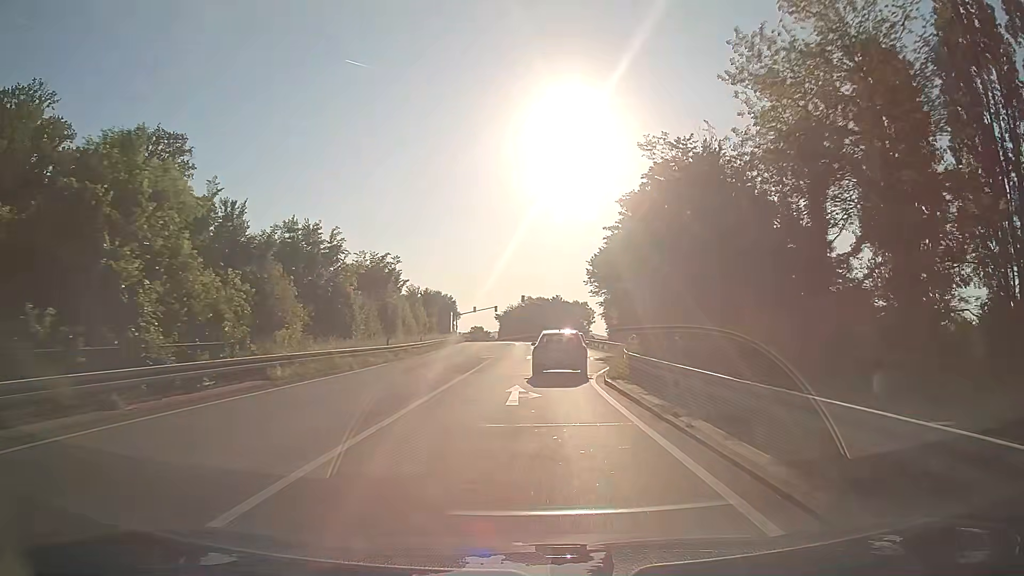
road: primary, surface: asphalt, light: Day
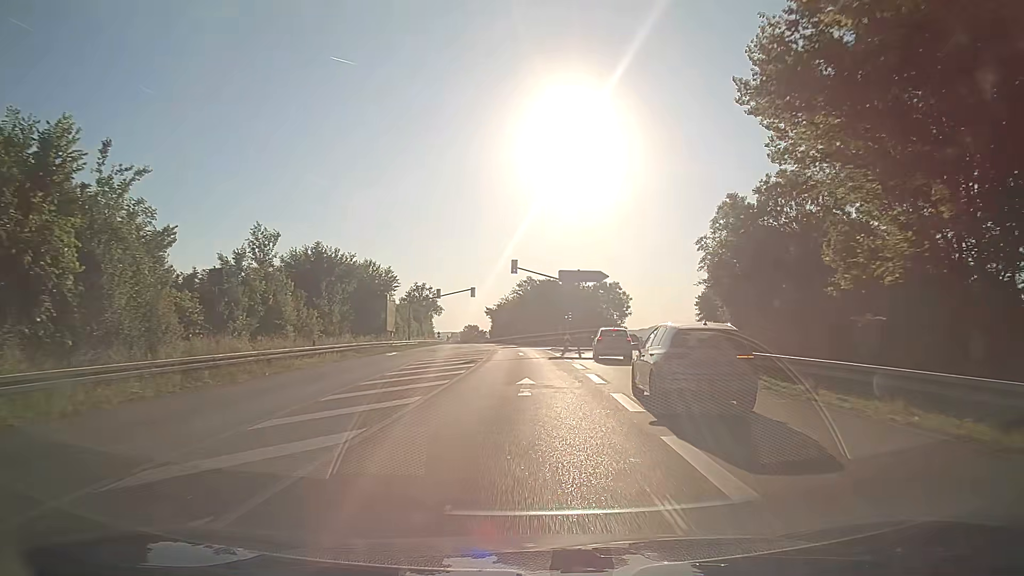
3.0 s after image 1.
(0.0, +46.1) m; 0°
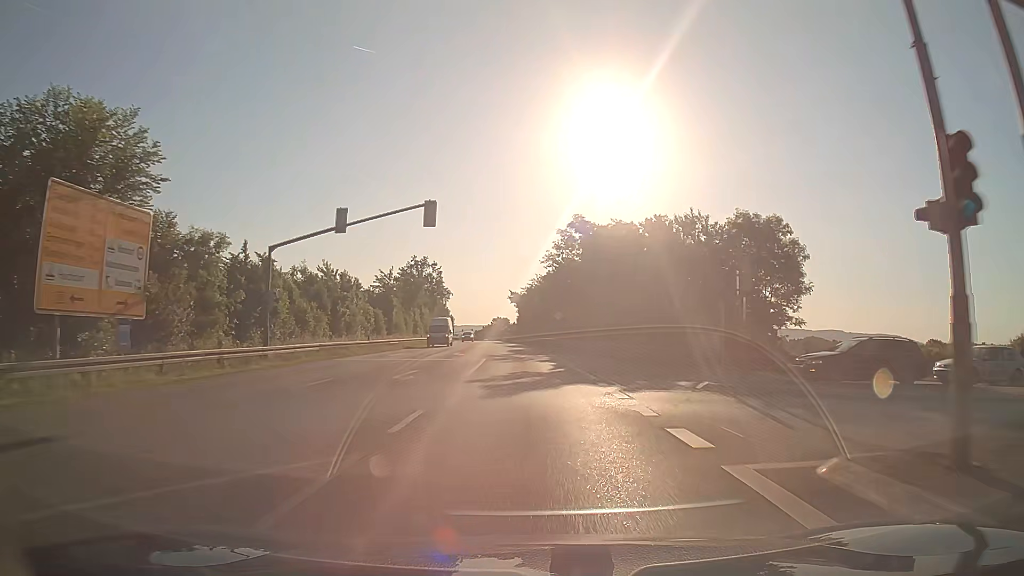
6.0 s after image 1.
(-1.1, +46.3) m; -4°
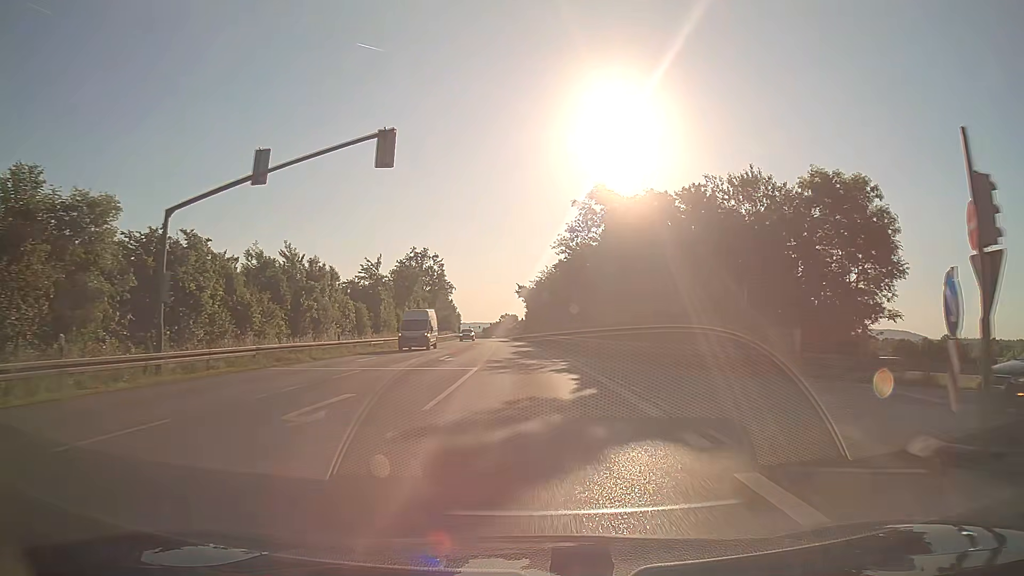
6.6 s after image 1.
(0.0, +9.2) m; 0°
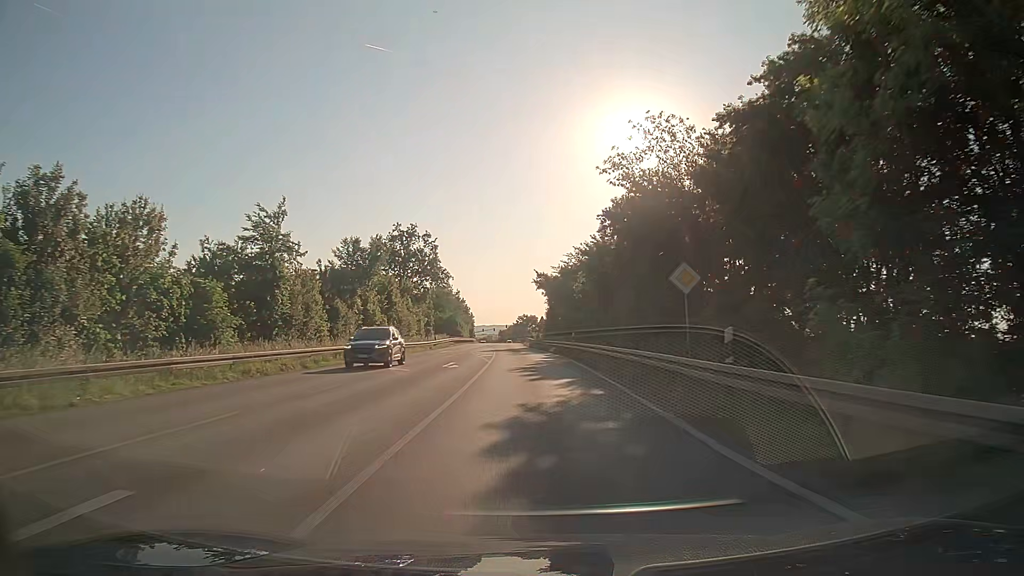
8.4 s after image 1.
(-0.8, +27.8) m; -2°
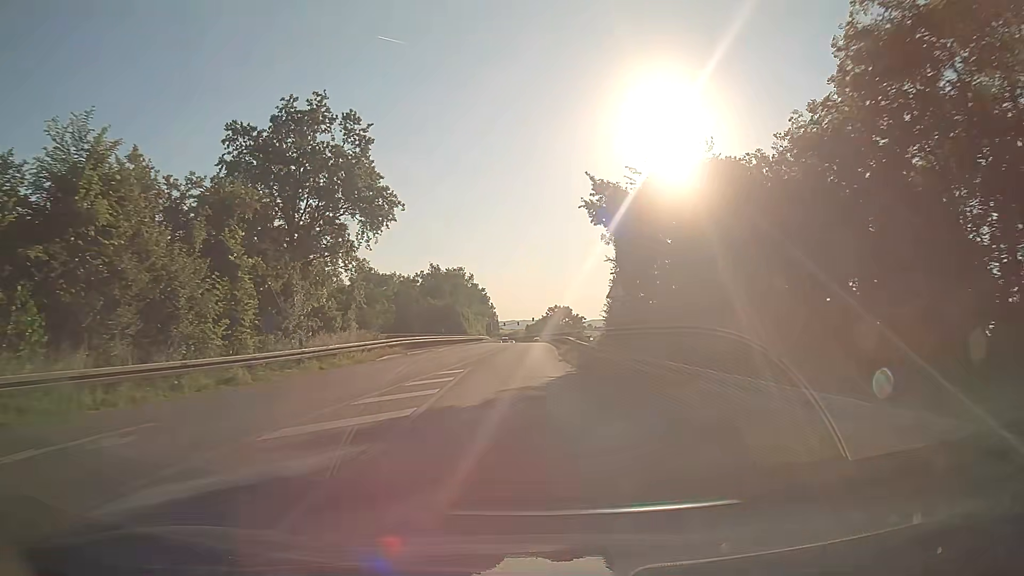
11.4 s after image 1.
(-1.0, +46.6) m; -3°
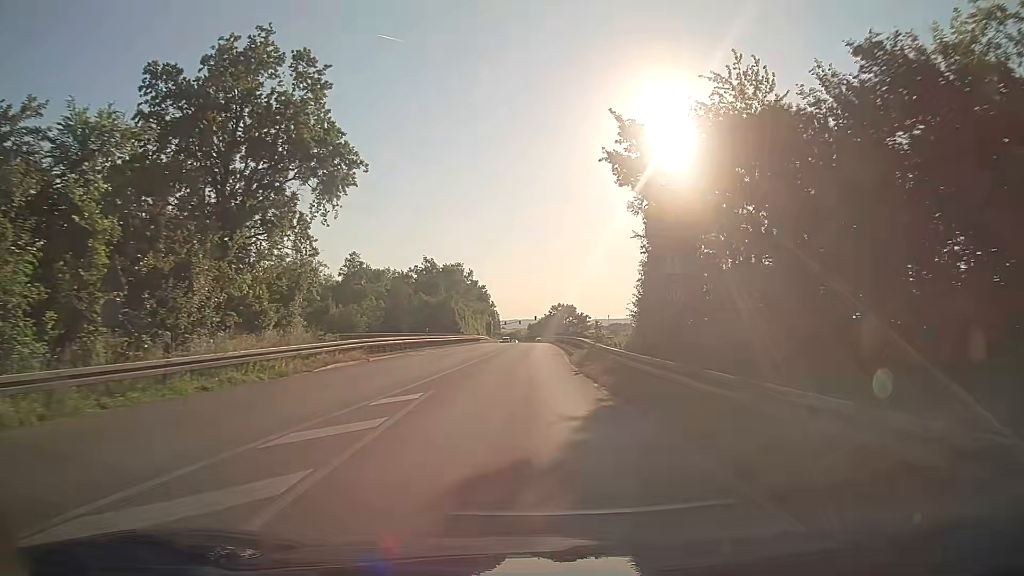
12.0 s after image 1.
(0.0, +9.4) m; 0°
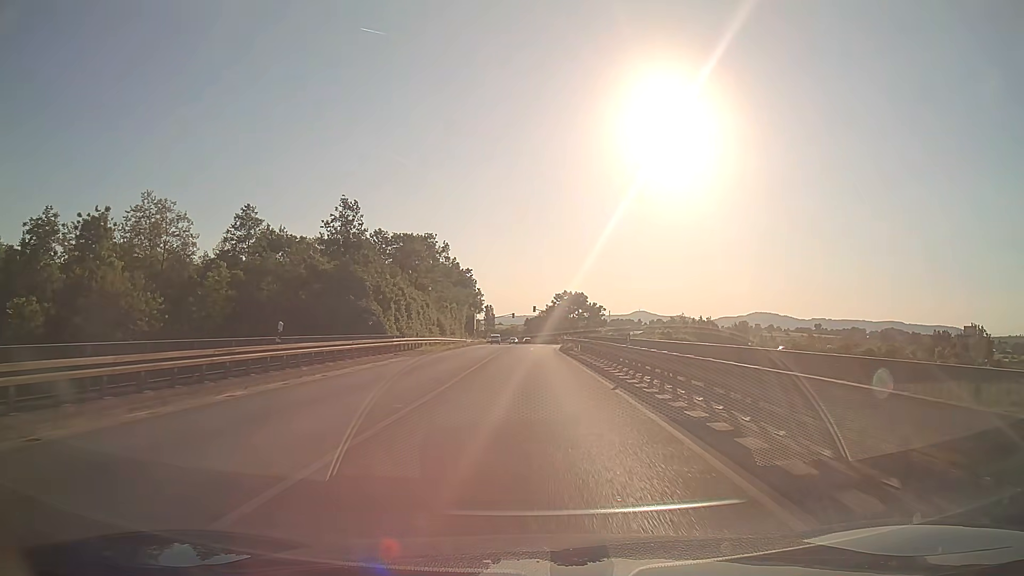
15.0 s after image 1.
(0.0, +47.3) m; 0°
(0, +10) (0, +20) (0, +30) (0, +40) (0, +50) (0, +60) (0, +70) (+1, +80) (+1, +90) (+1, +100) m
